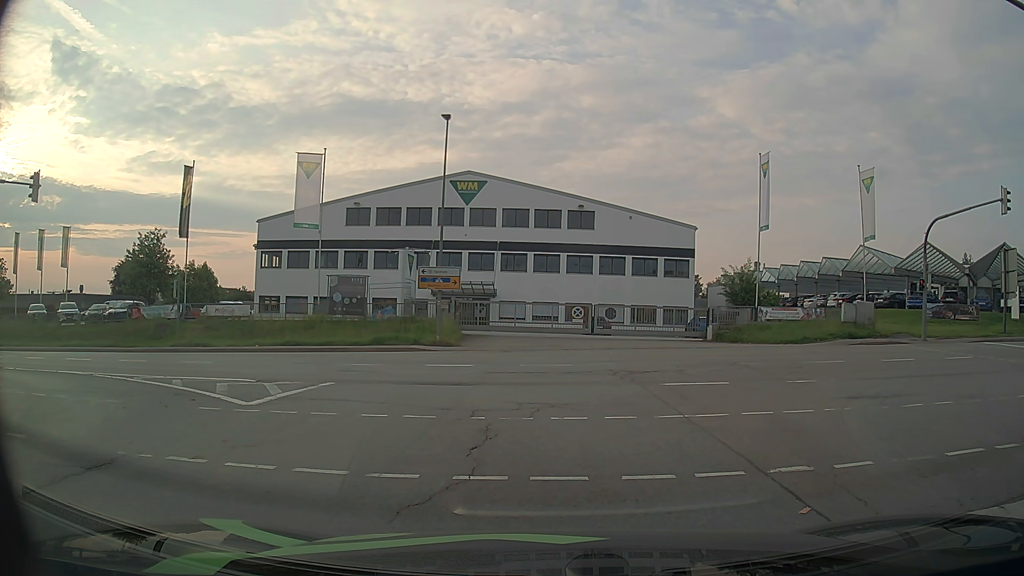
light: Day
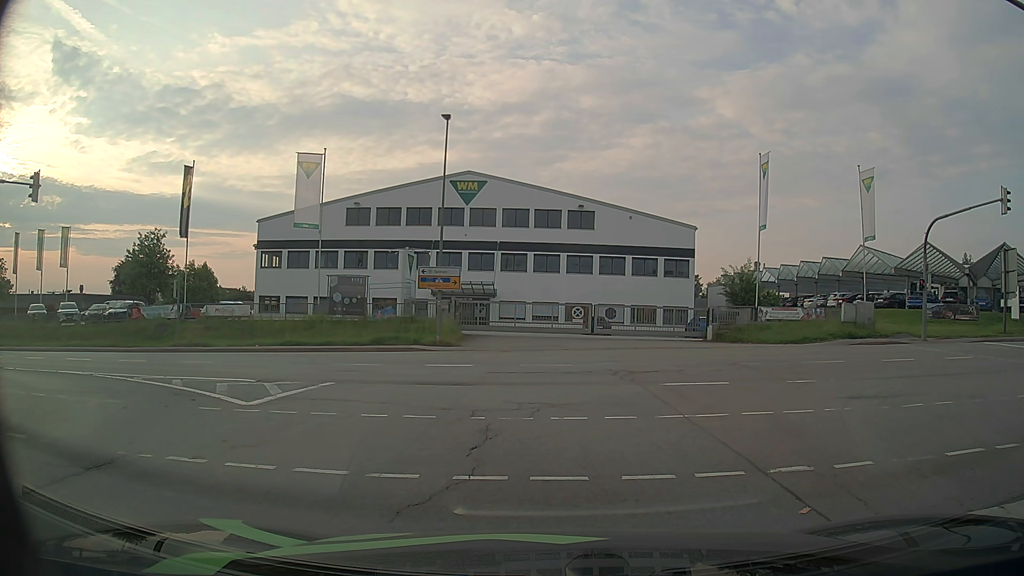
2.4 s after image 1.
(0.0, 0.0) m; 0°
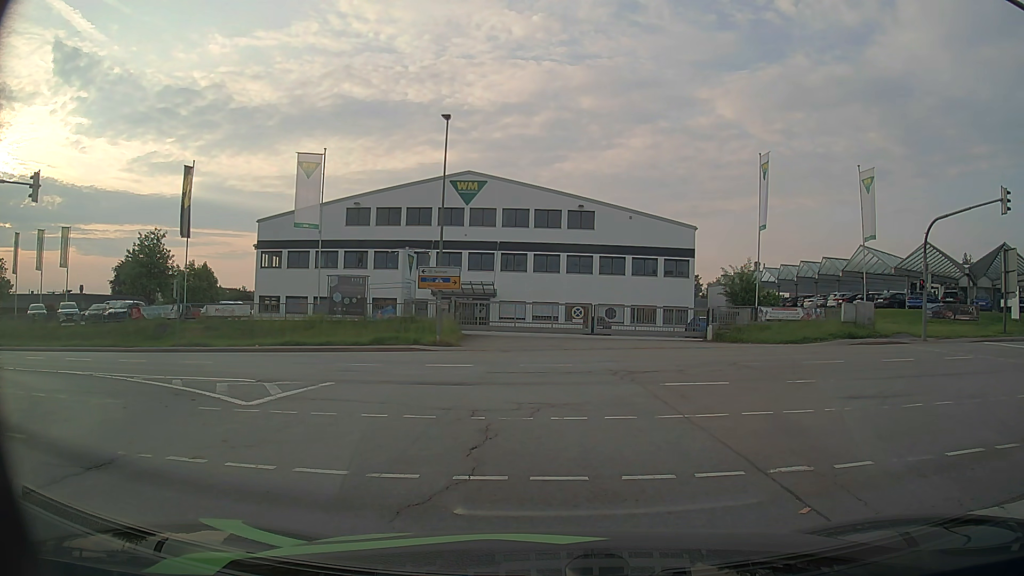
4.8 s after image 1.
(0.0, 0.0) m; 0°
(-1, +10) (-5, +19) (-14, +24) (-24, +25) (-34, +25) (-44, +24) (-54, +24) (-64, +24) (-74, +24) (-84, +25) m
